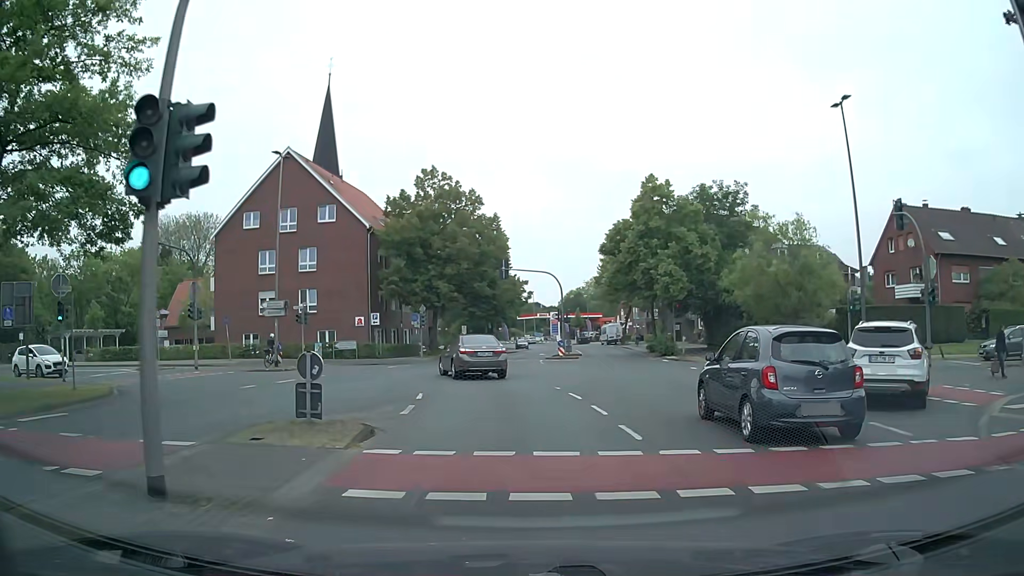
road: secondary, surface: asphalt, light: Day
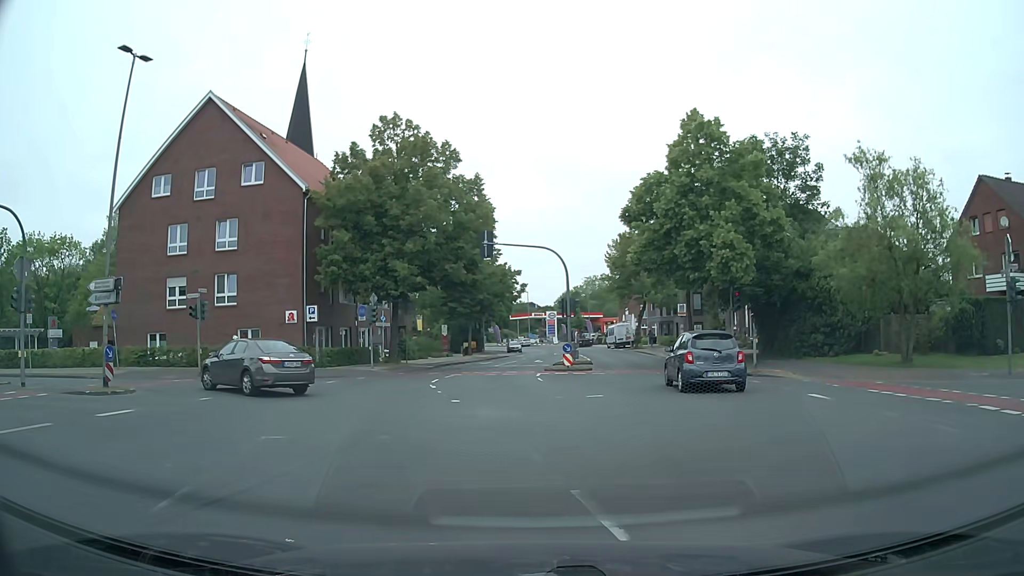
(+0.1, +13.2) m; +1°
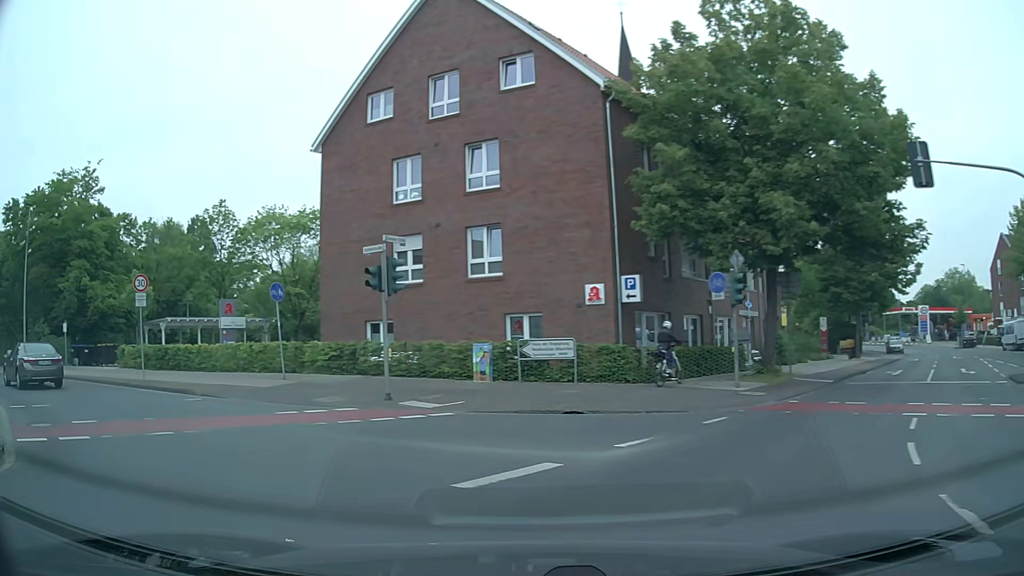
(-2.7, +14.9) m; -29°
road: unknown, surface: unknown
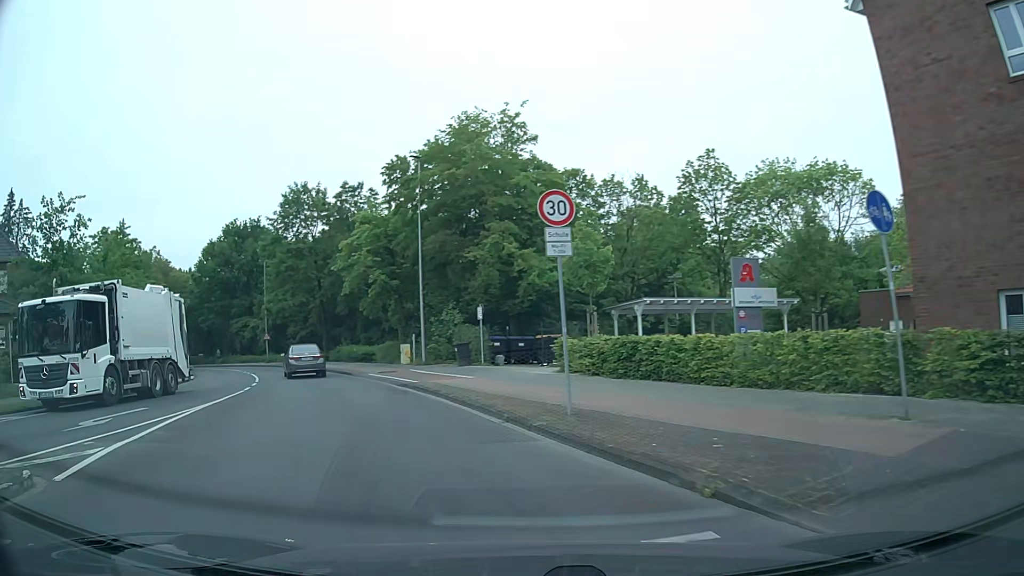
(-5.0, +11.5) m; -42°
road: tertiary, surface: asphalt
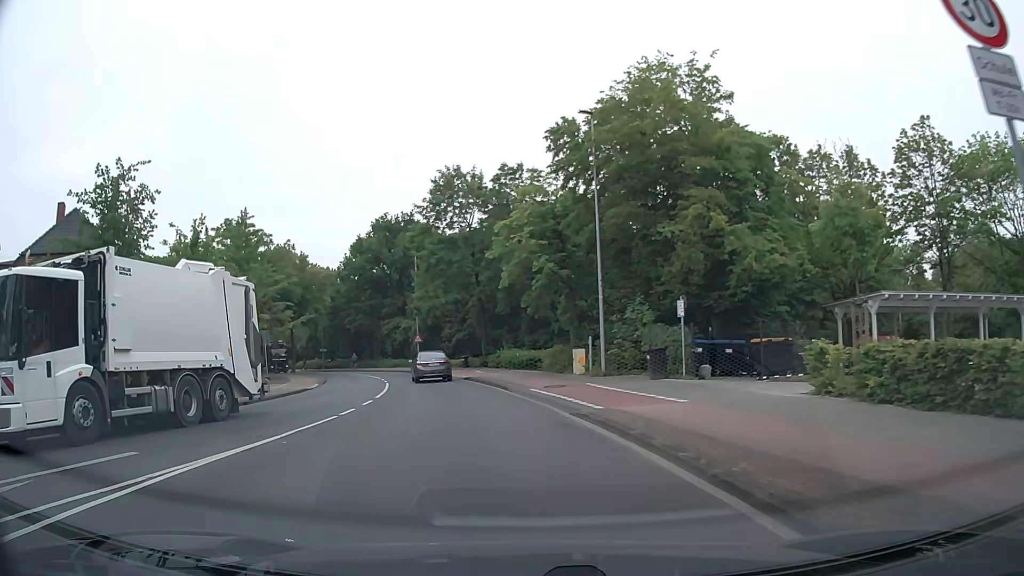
(-1.1, +7.4) m; -15°
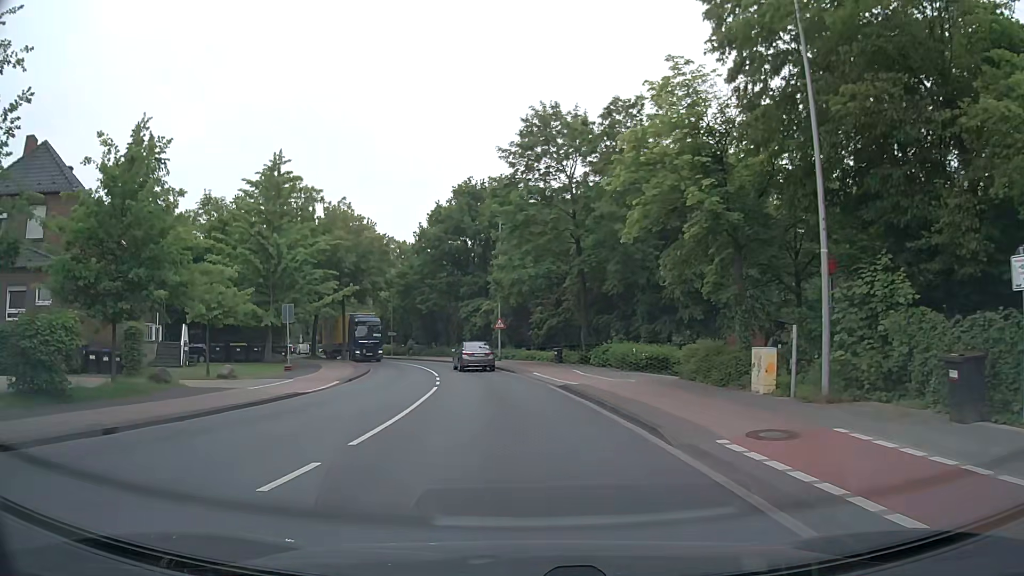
(-1.1, +12.5) m; -8°
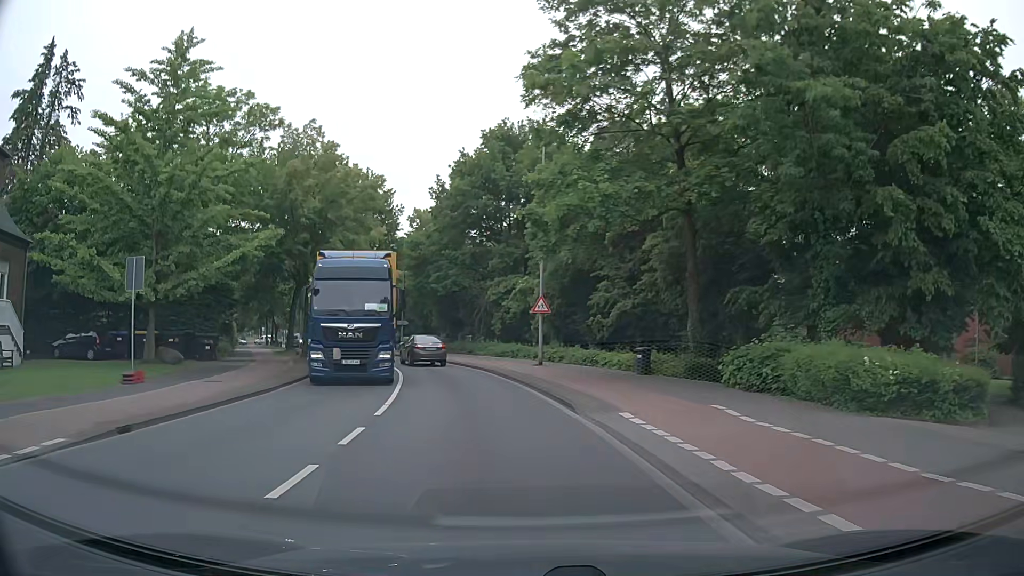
(-0.4, +18.1) m; -3°
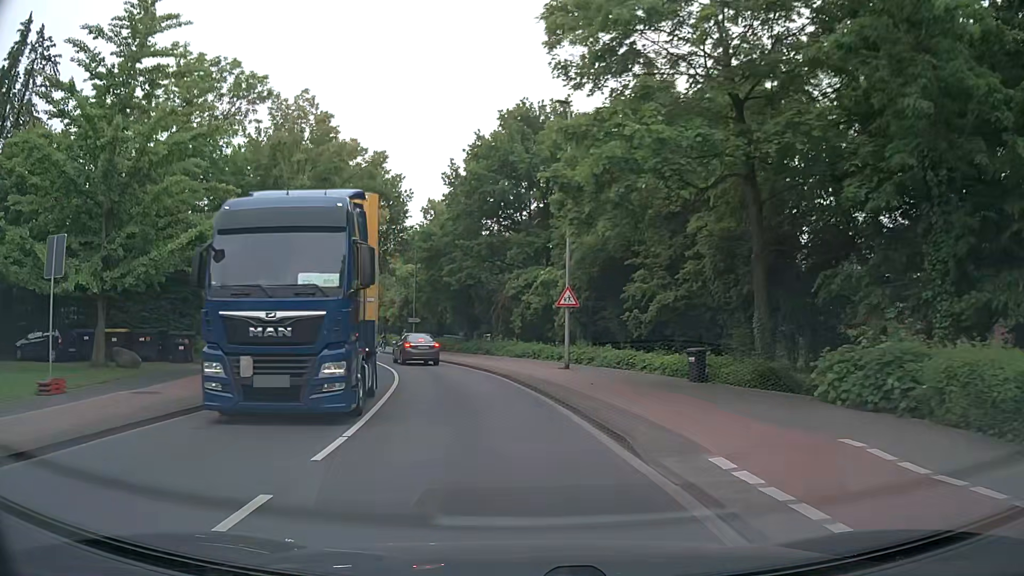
(-0.1, +4.6) m; -2°
(0, +10) (-2, +20) (-4, +30) (-7, +39) (-11, +48) (-14, +58) (-18, +67) (-22, +76) (-25, +86) (-29, +95) m
